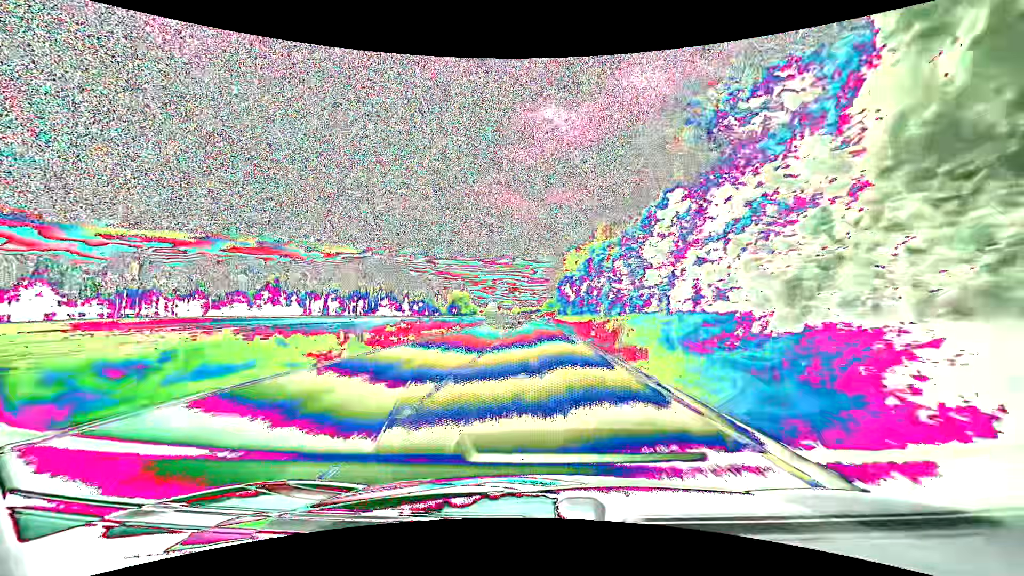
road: primary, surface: asphalt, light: Day
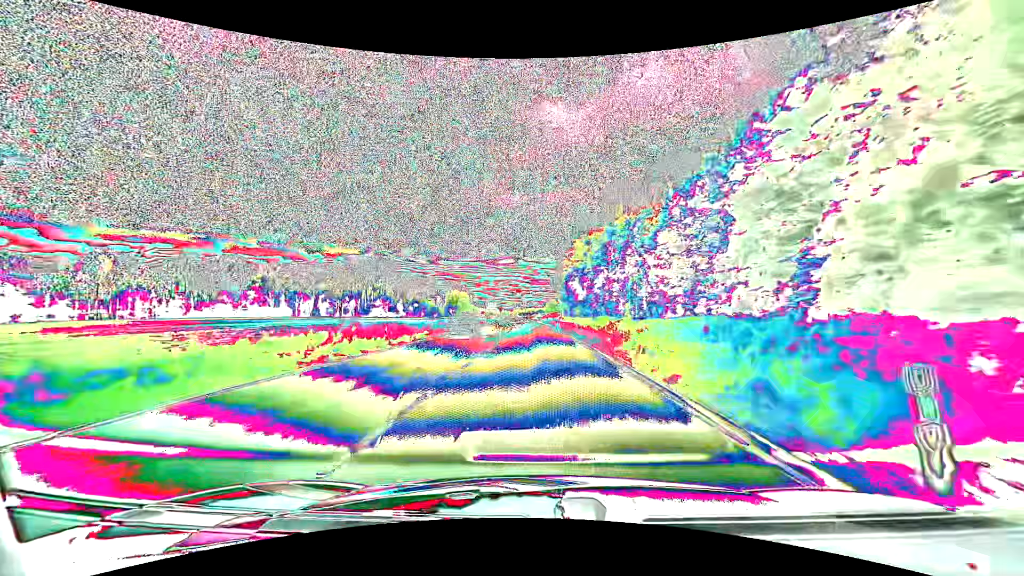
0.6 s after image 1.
(0.0, +14.3) m; 0°
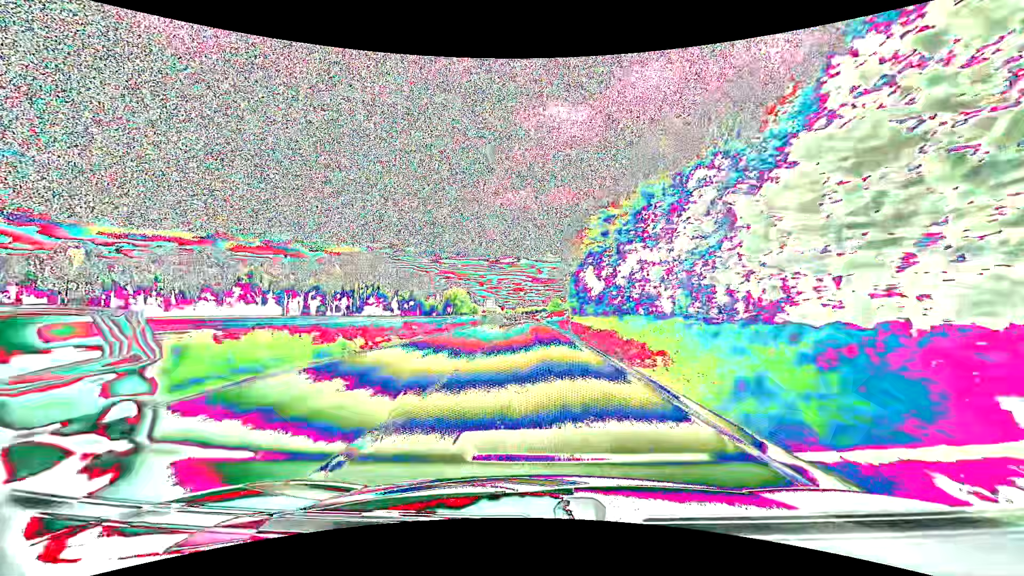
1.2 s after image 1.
(0.0, +14.3) m; 0°
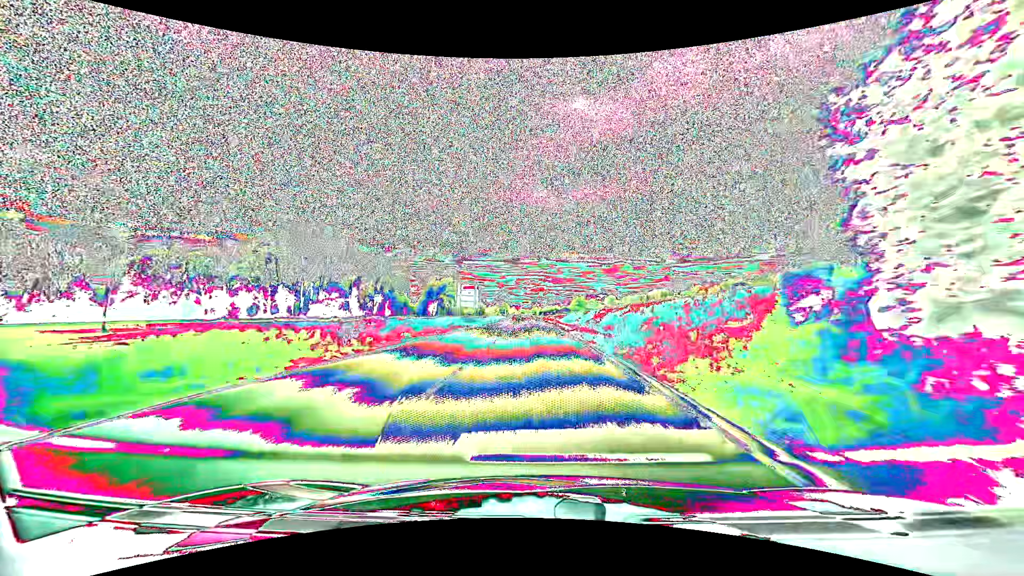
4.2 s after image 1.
(-1.7, +71.2) m; -2°
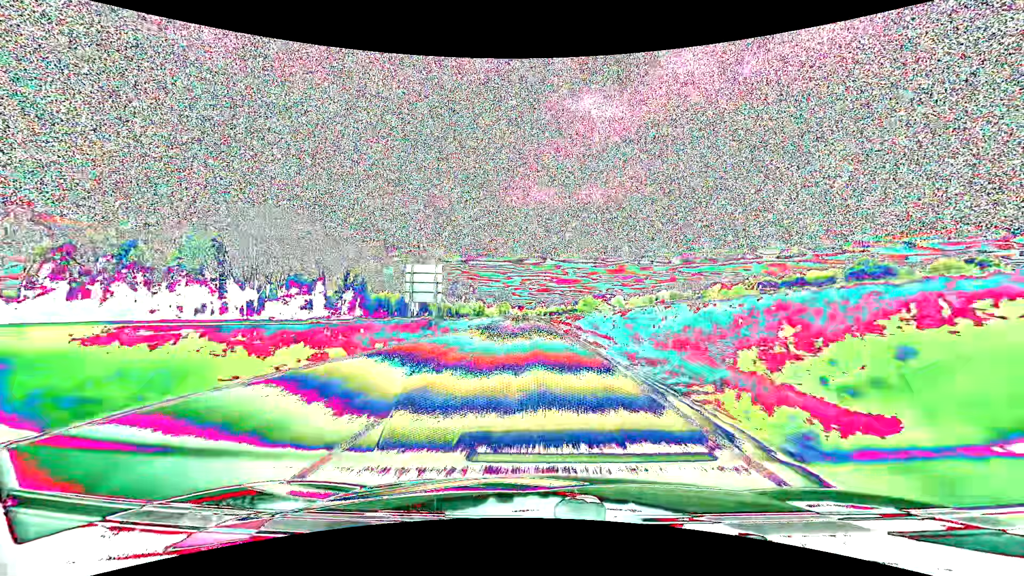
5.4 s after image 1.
(-0.2, +28.5) m; -1°
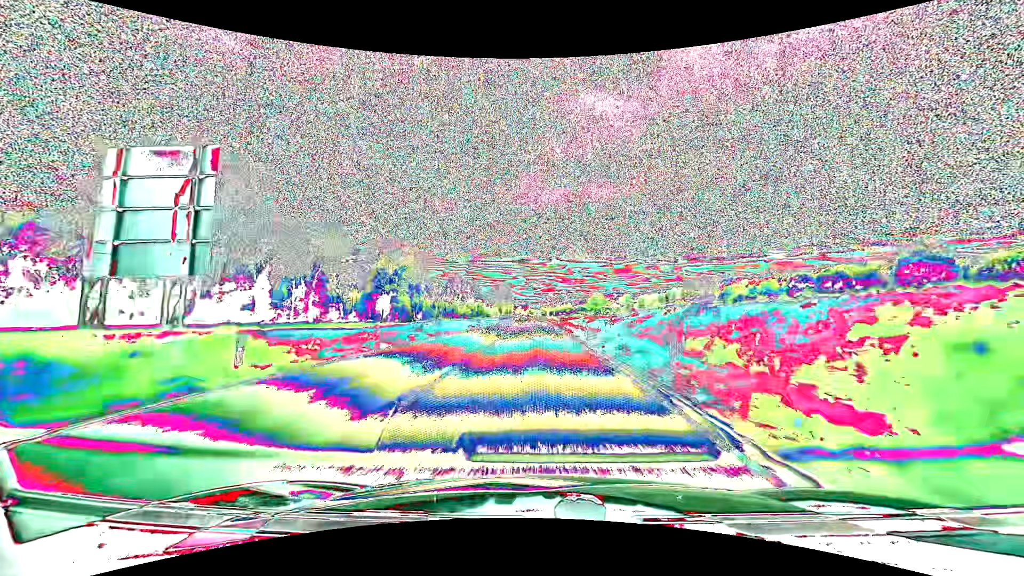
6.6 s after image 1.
(-0.1, +28.4) m; -1°
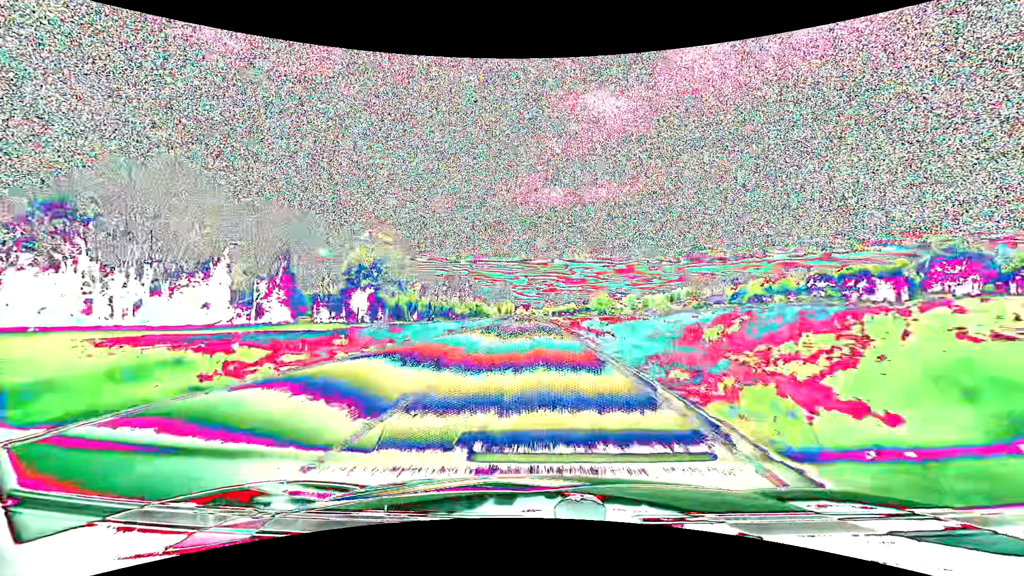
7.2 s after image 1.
(0.0, +14.2) m; 0°
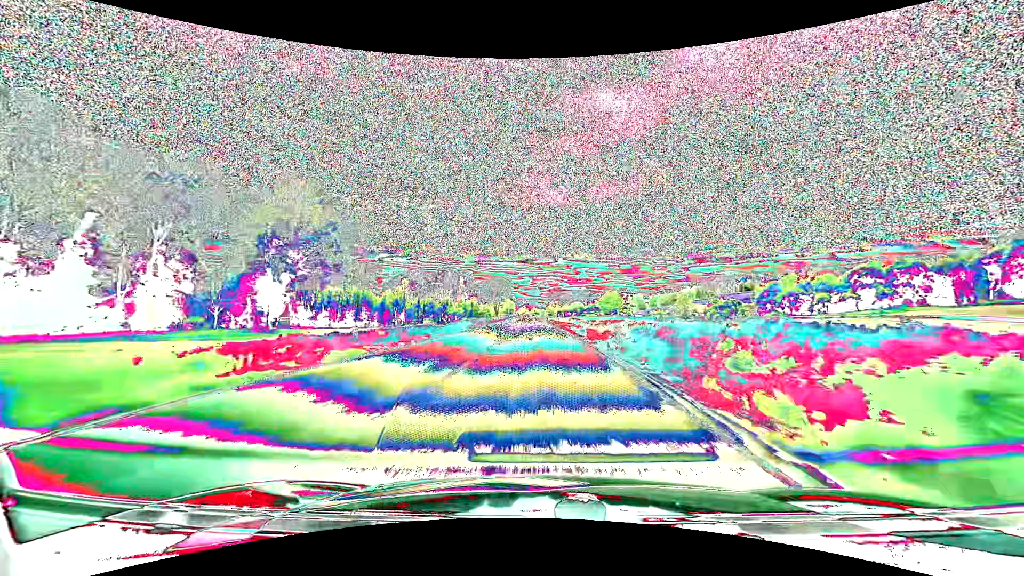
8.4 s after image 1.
(-0.1, +28.4) m; 0°
(0, +10) (0, +20) (0, +30) (0, +40) (0, +50) (0, +60) (0, +70) (0, +80) (-1, +90) (-1, +100) m
